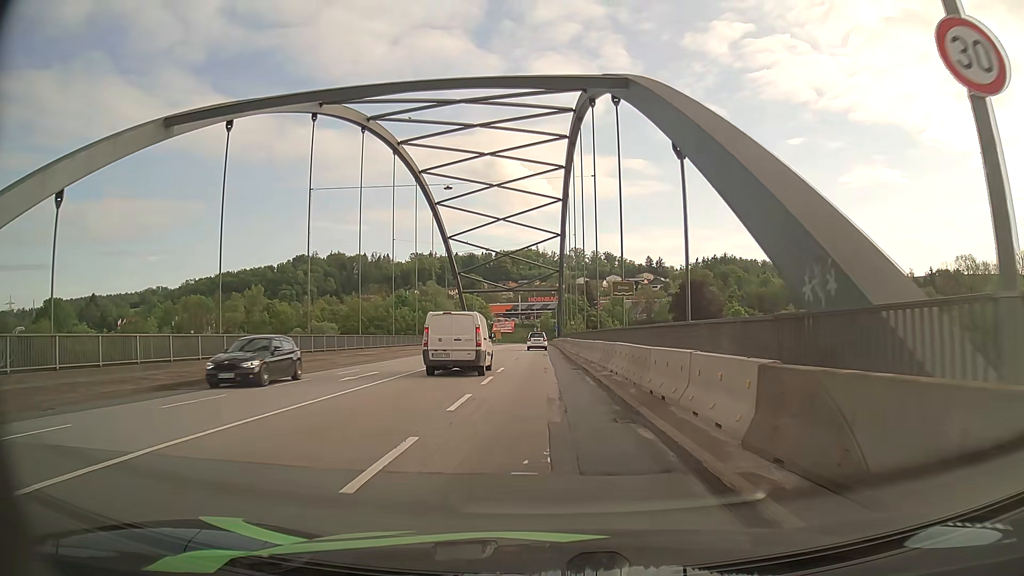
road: primary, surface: asphalt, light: Day
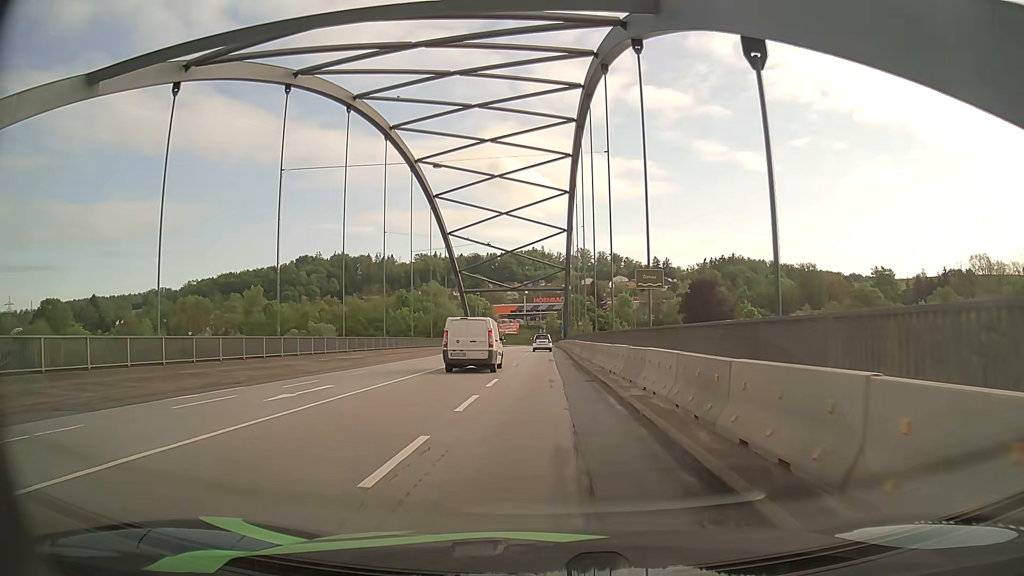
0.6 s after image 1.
(-0.1, +5.7) m; -1°
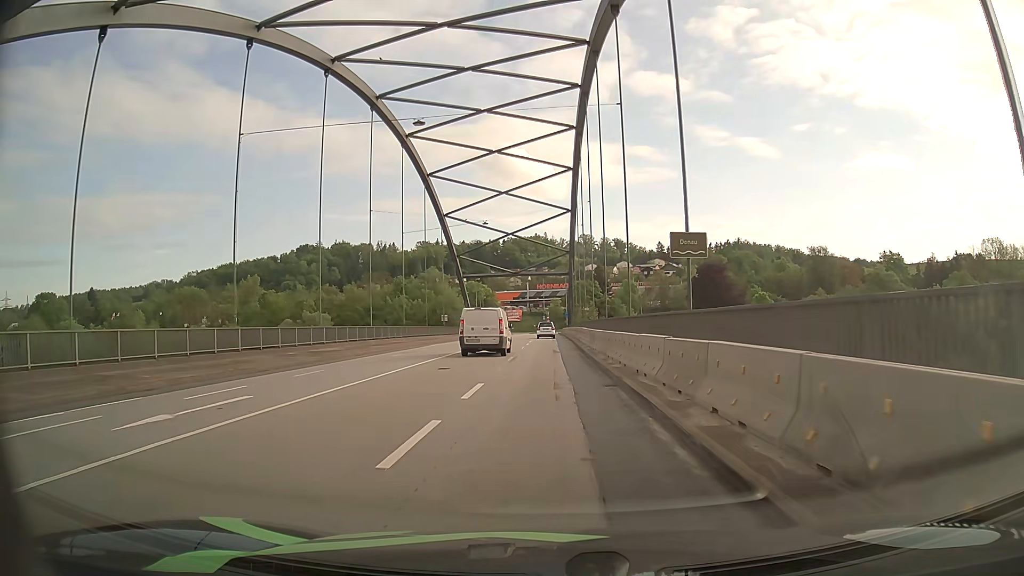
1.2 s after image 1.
(0.0, +5.6) m; 0°
(0, +10) (0, +20) (0, +30) (0, +40) (0, +50) (0, +60) (0, +70) (0, +80) (0, +90) (0, +100) m
